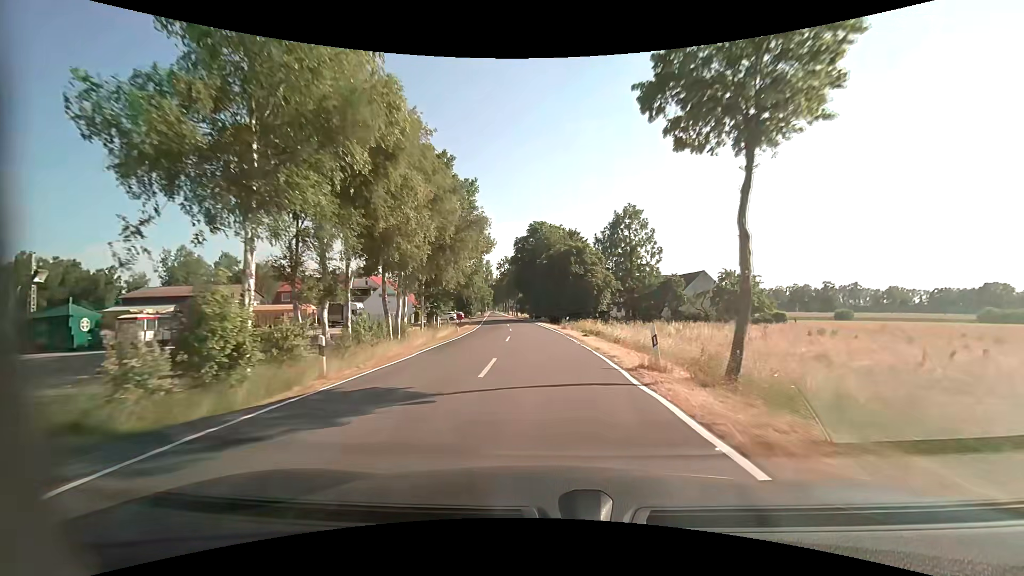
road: tertiary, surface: asphalt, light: Day
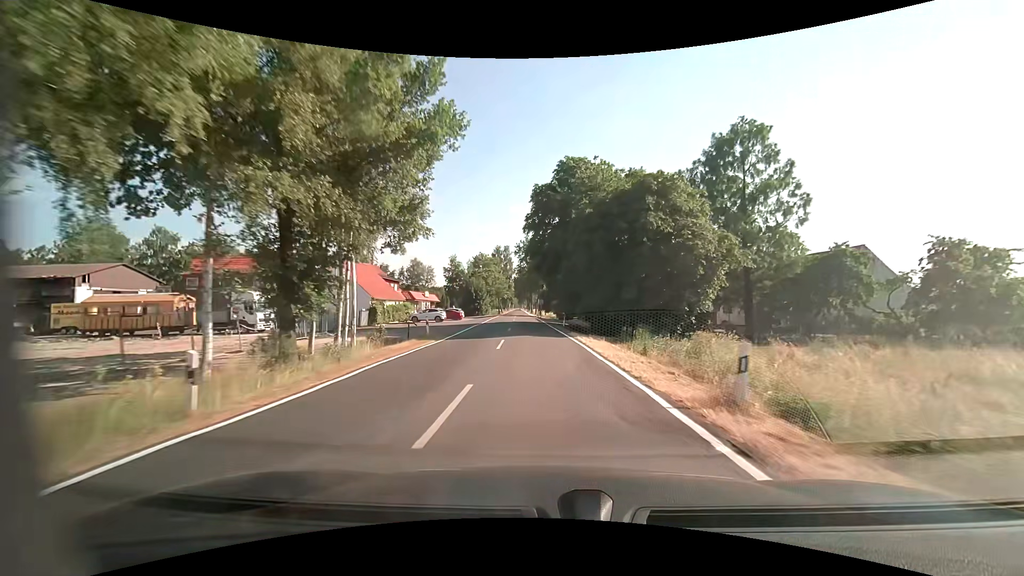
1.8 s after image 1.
(-0.6, +29.6) m; -3°
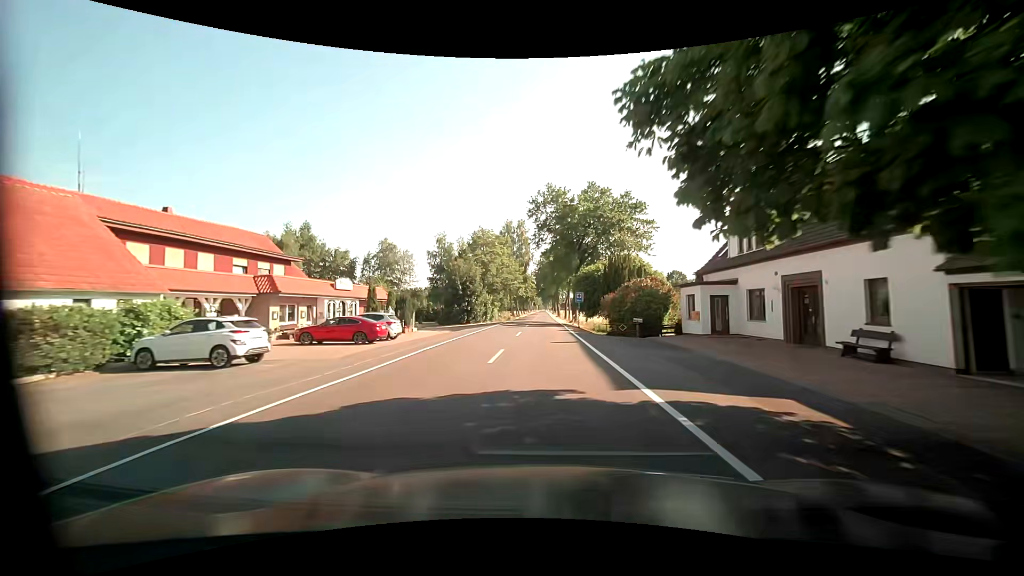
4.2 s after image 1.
(-1.3, +41.2) m; -3°
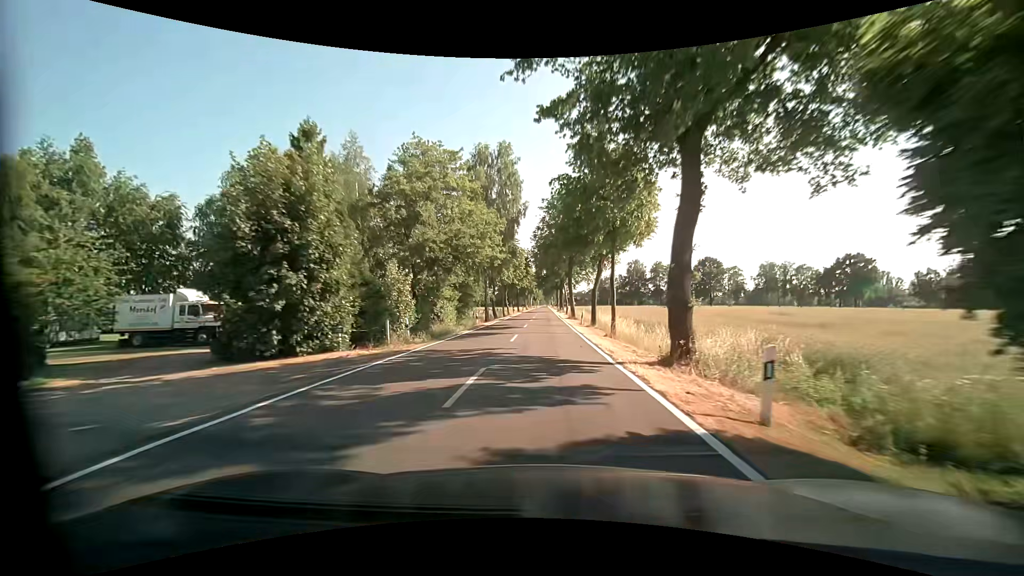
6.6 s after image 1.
(+0.1, +42.2) m; 0°
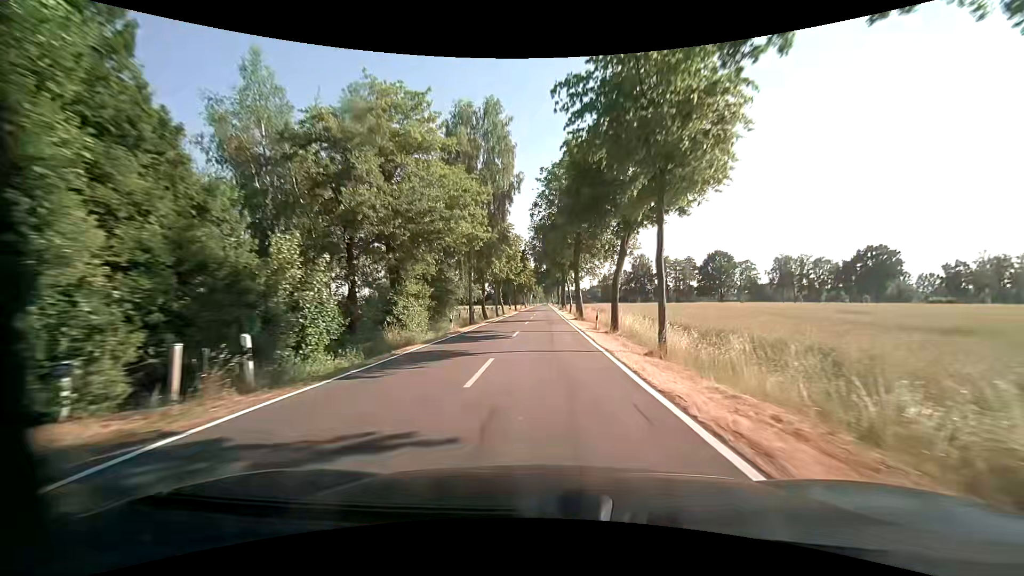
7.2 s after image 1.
(0.0, +10.6) m; 0°
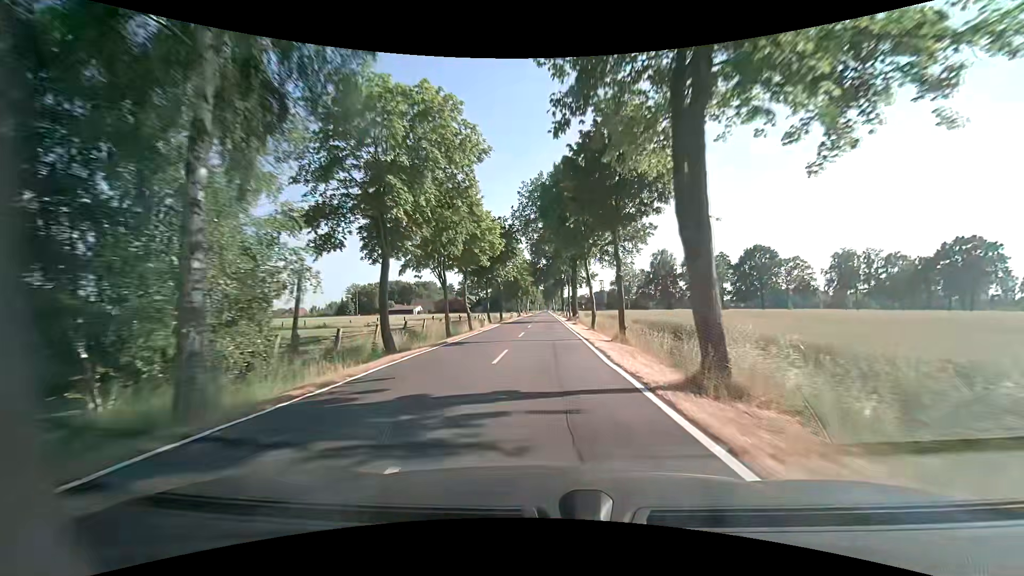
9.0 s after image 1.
(+0.1, +32.1) m; 0°
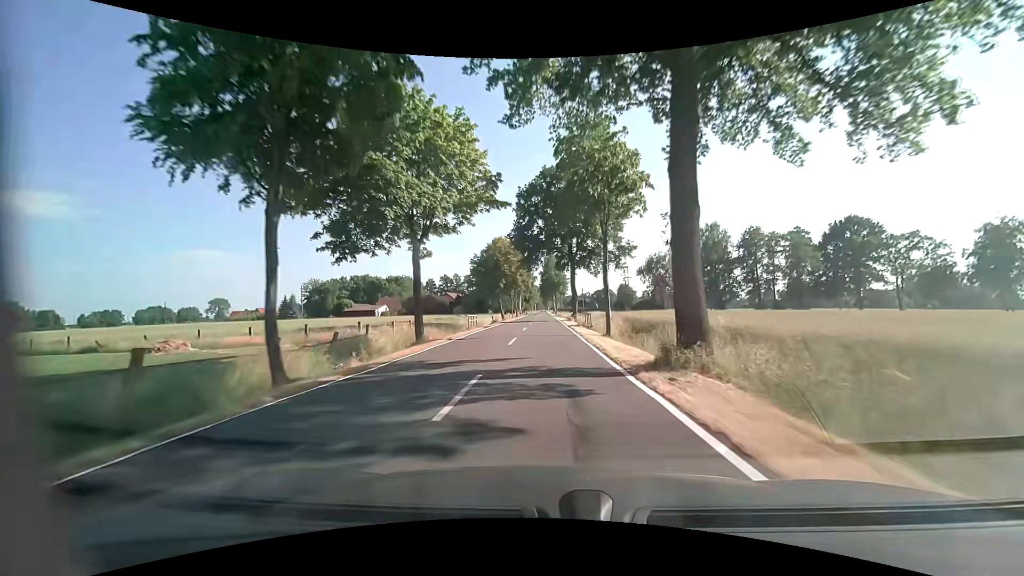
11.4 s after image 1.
(0.0, +42.9) m; 0°
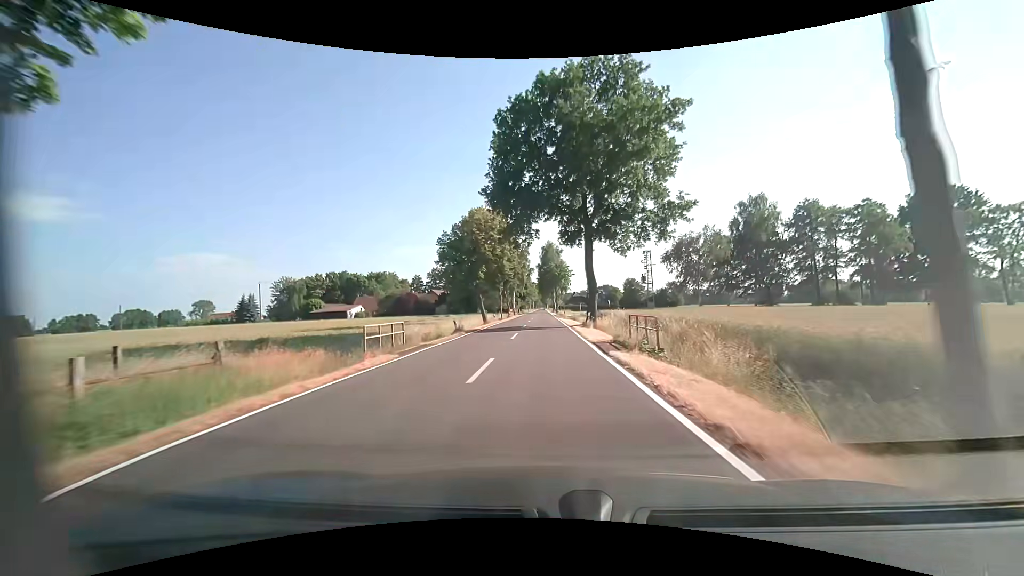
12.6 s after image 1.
(+0.1, +21.5) m; 0°
(0, +10) (0, +20) (0, +30) (0, +40) (0, +50) (0, +60) (0, +70) (0, +80) (0, +90) (0, +100) m
